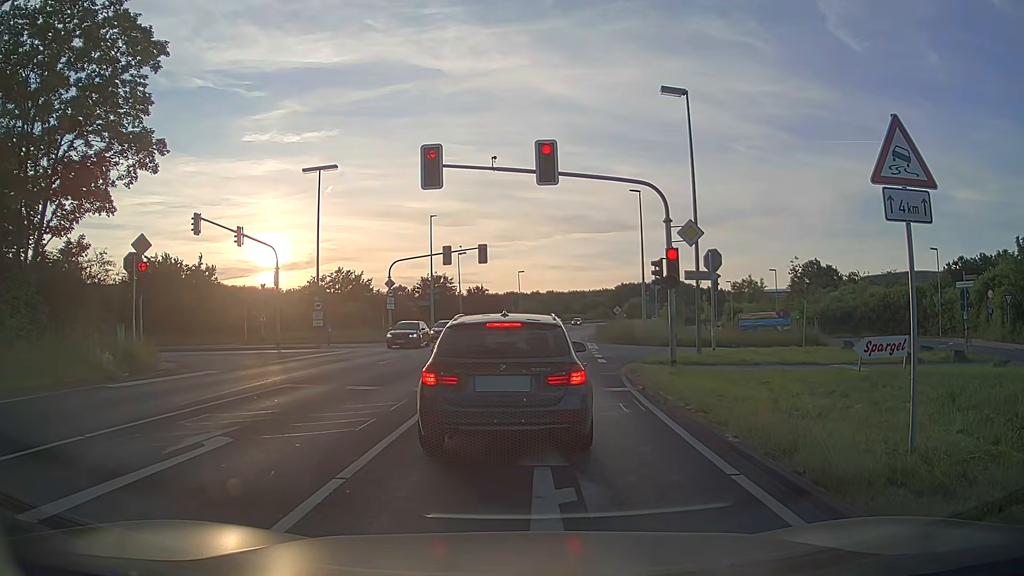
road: primary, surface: asphalt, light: Day
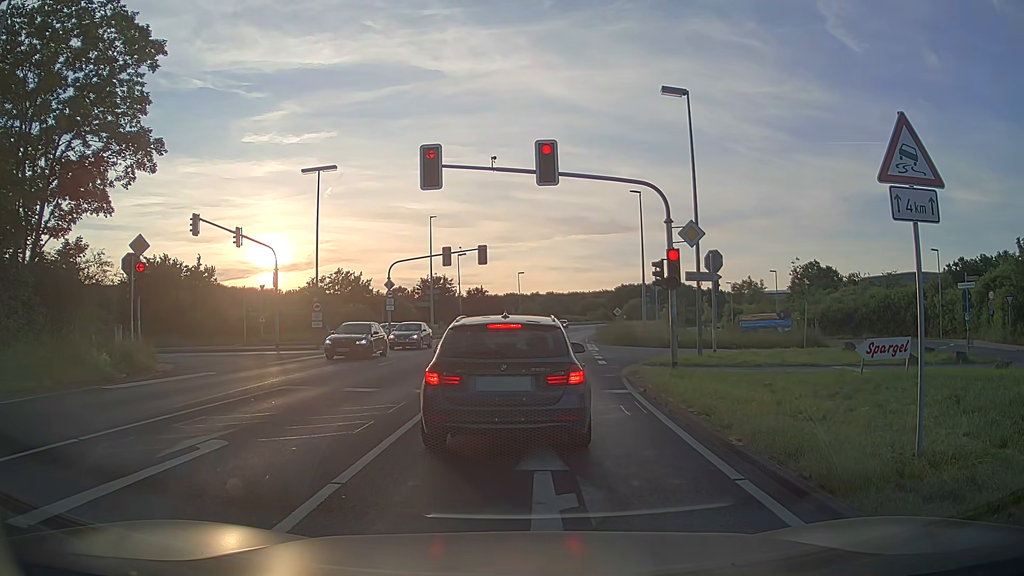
(0.0, +0.2) m; 0°
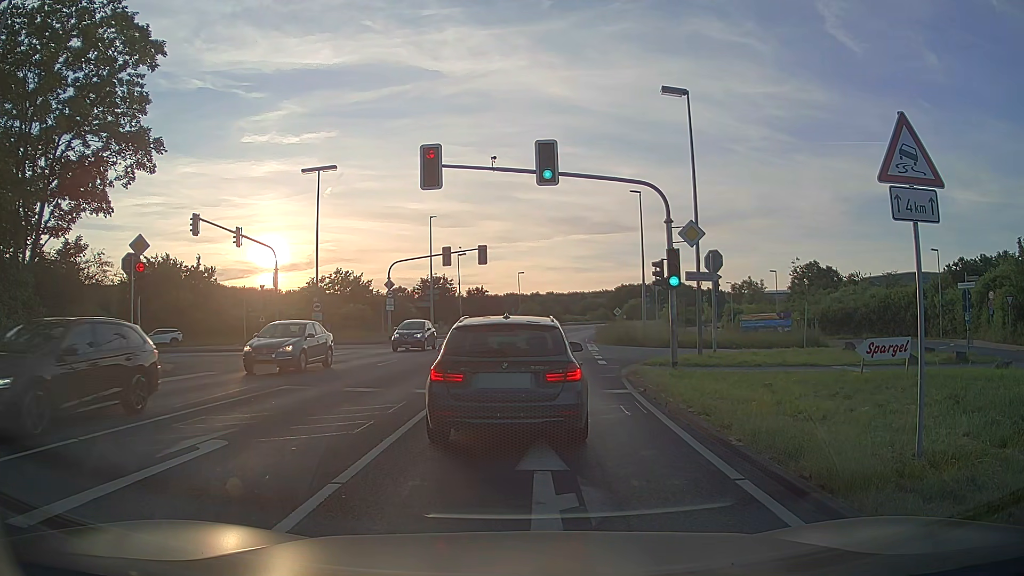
(0.0, 0.0) m; 0°
